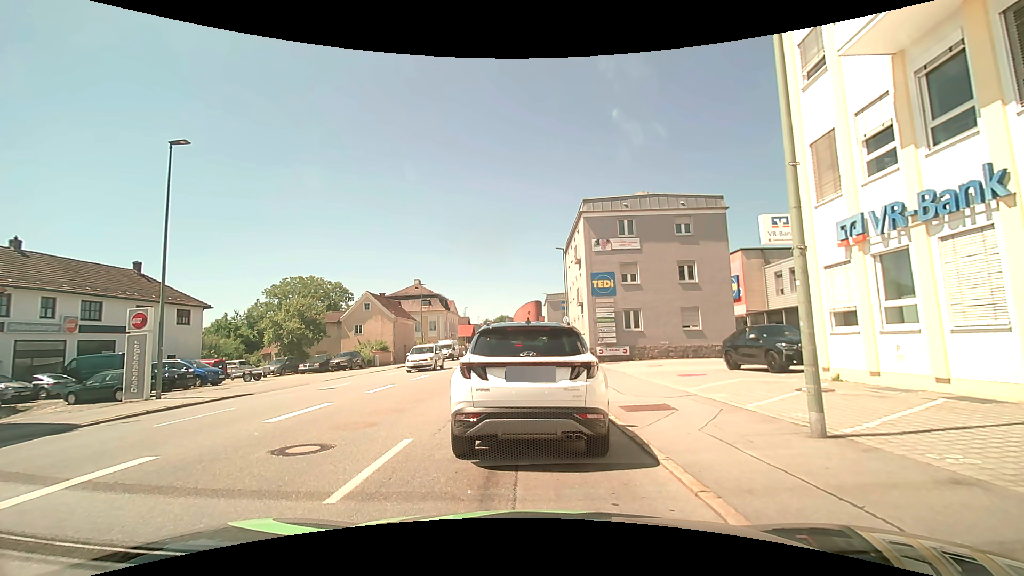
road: tertiary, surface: asphalt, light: Day
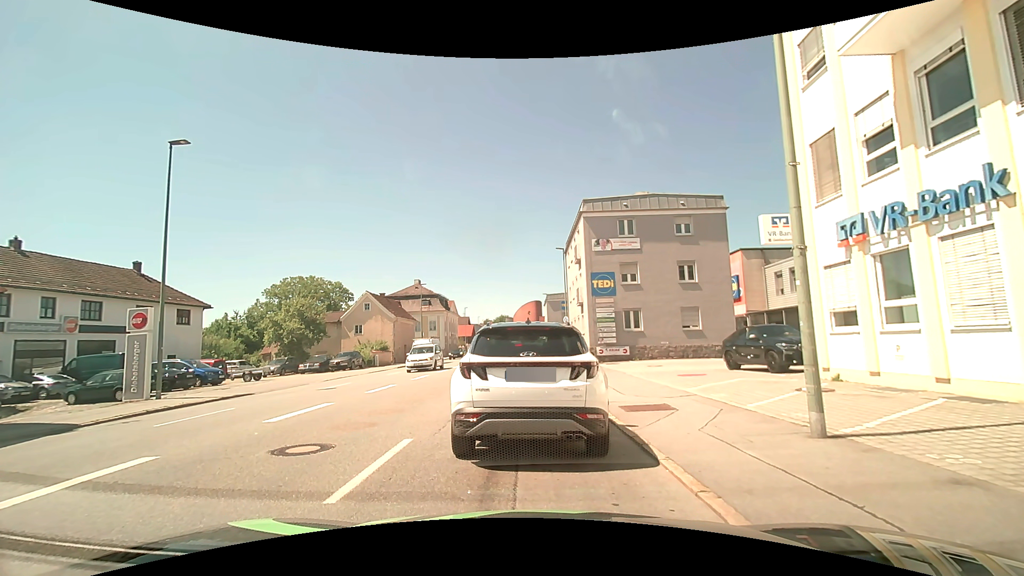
(0.0, 0.0) m; 0°
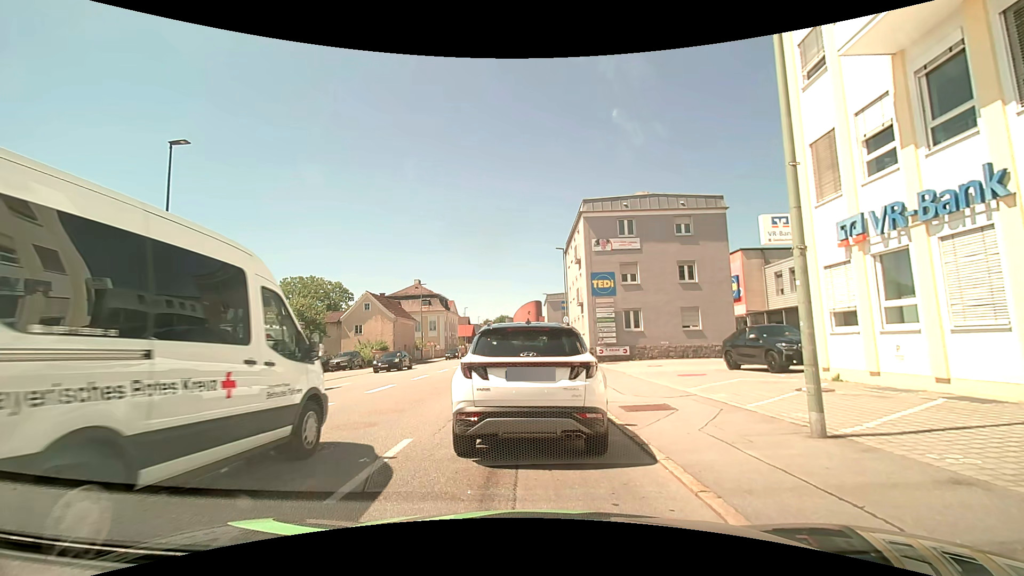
(0.0, 0.0) m; 0°
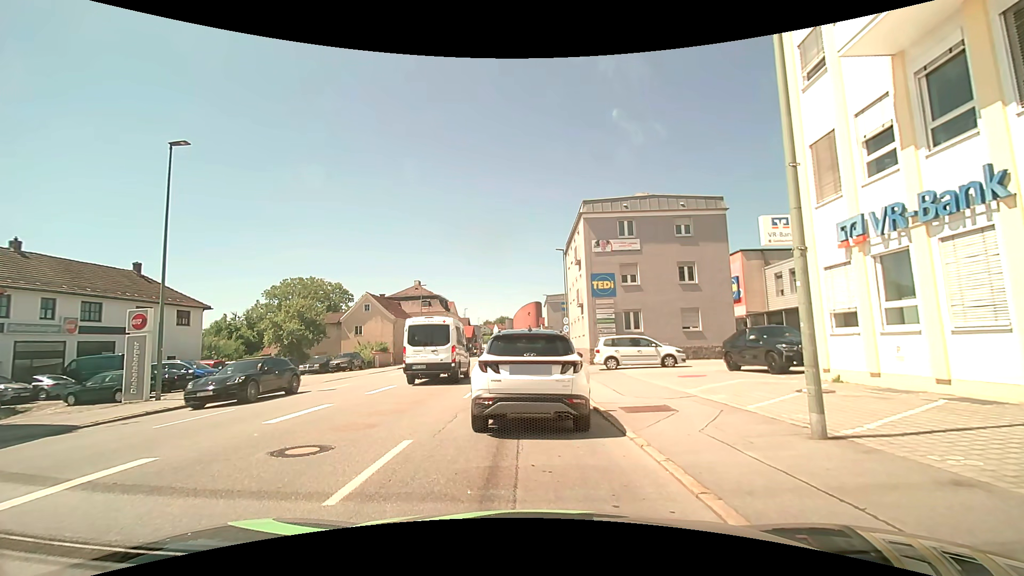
(0.0, 0.0) m; 0°
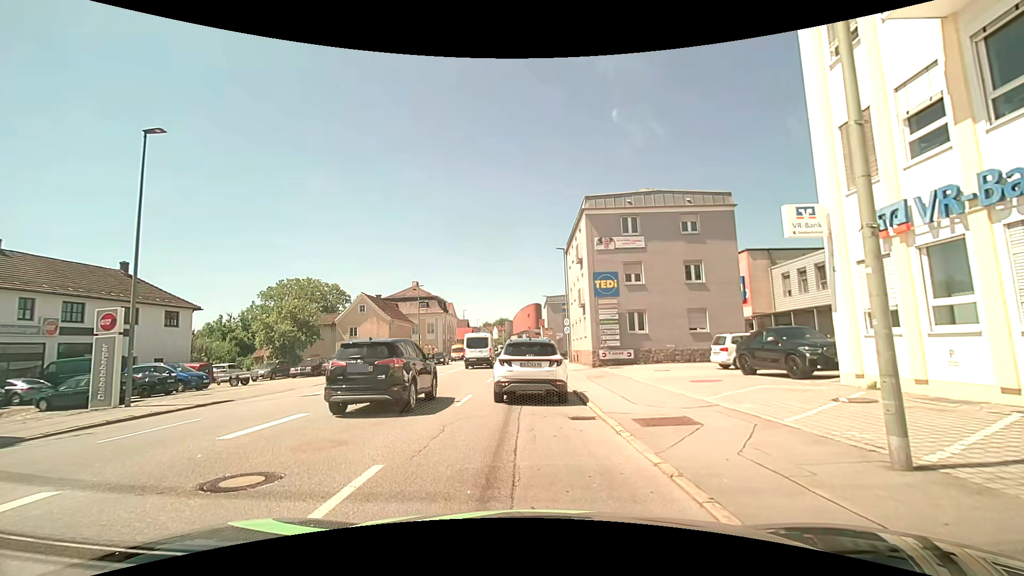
(0.0, +1.5) m; +1°
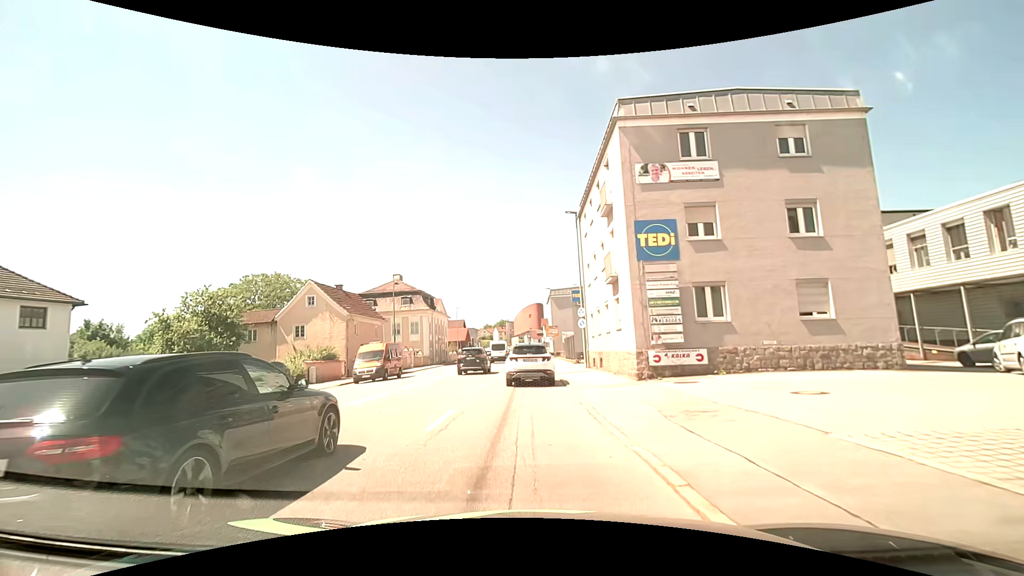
(-0.1, +12.9) m; 0°
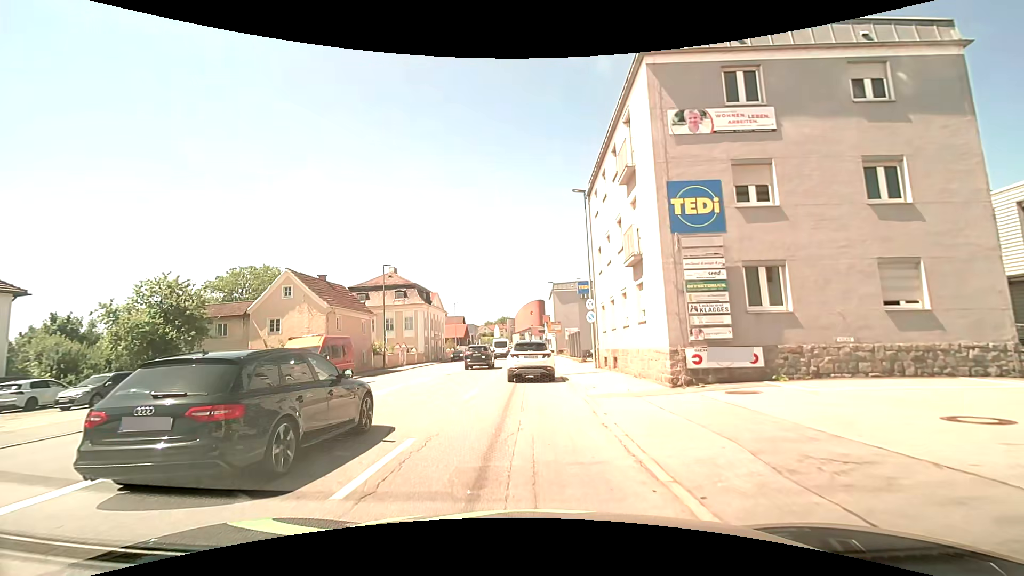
(0.0, +4.2) m; 0°
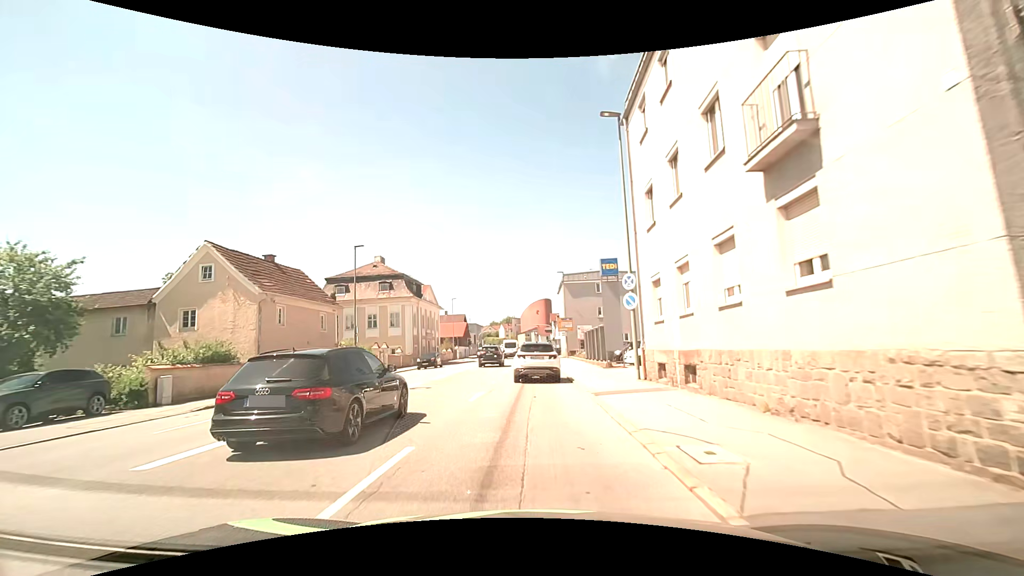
(0.0, +9.9) m; 0°
(0, +10) (0, +20) (0, +30) (0, +40) (0, +50) (0, +60) (0, +70) (0, +80) (+1, +90) (+1, +100) m
